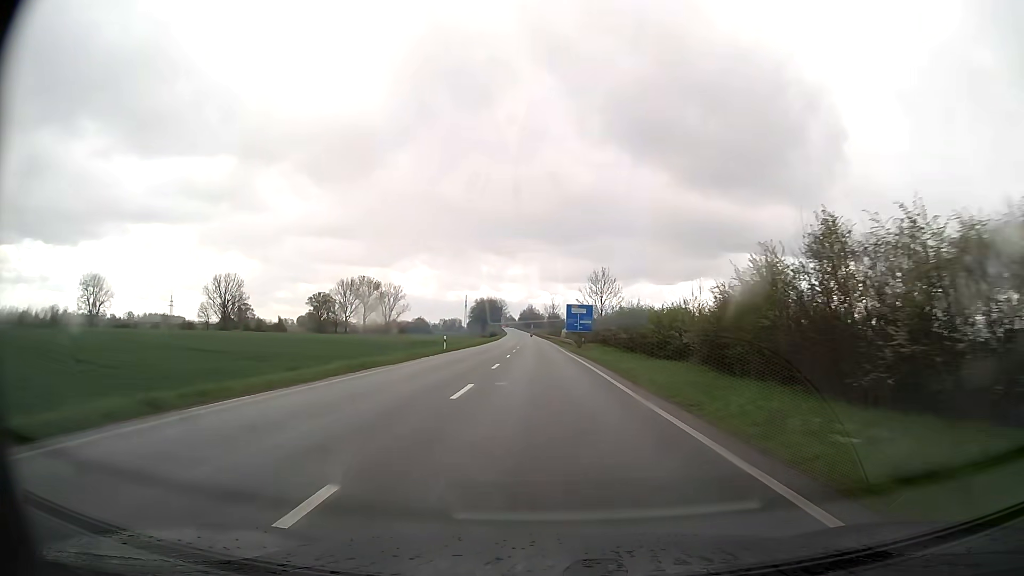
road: primary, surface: asphalt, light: Day
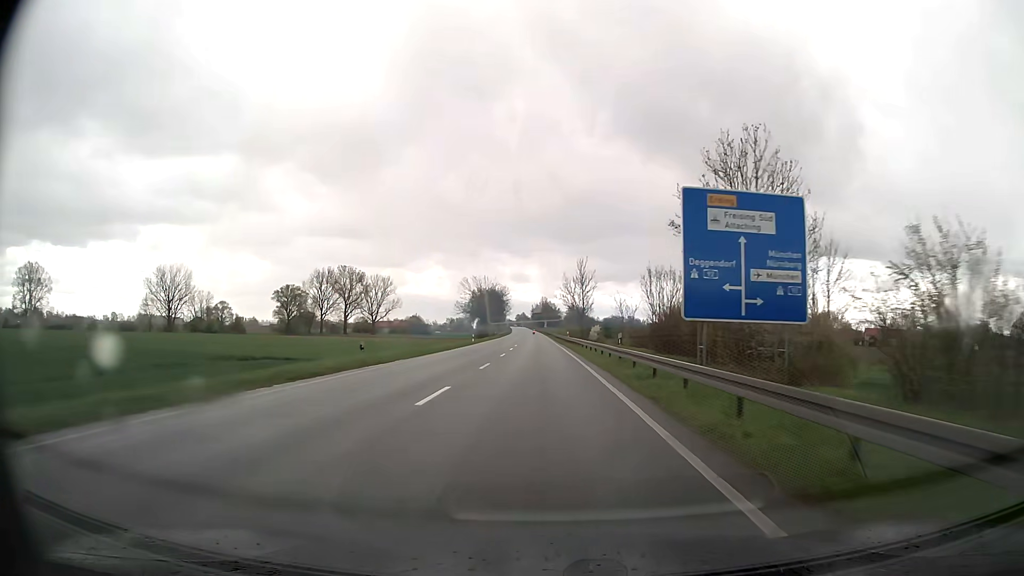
(-0.6, +74.4) m; -1°
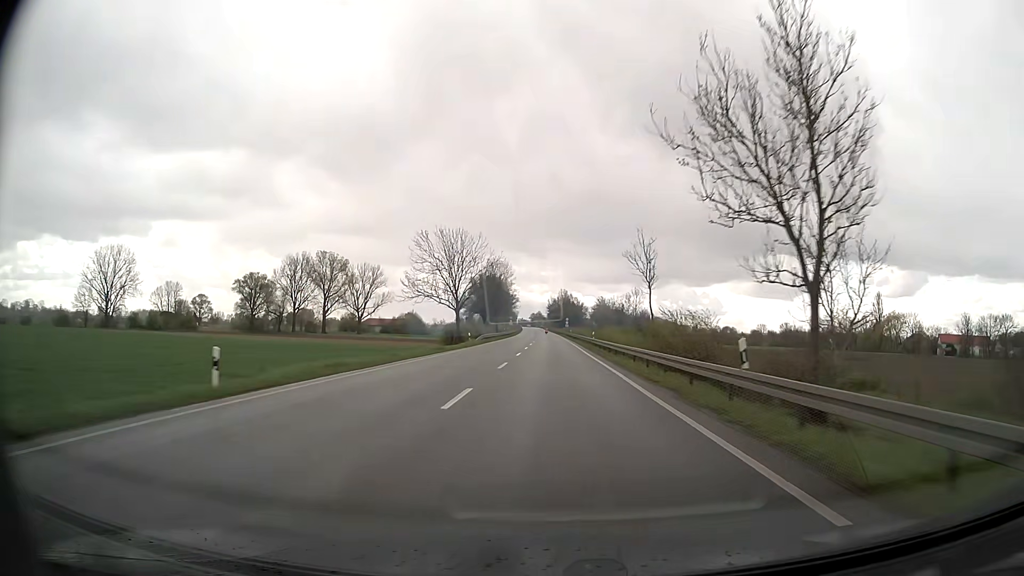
(-1.2, +61.1) m; -1°
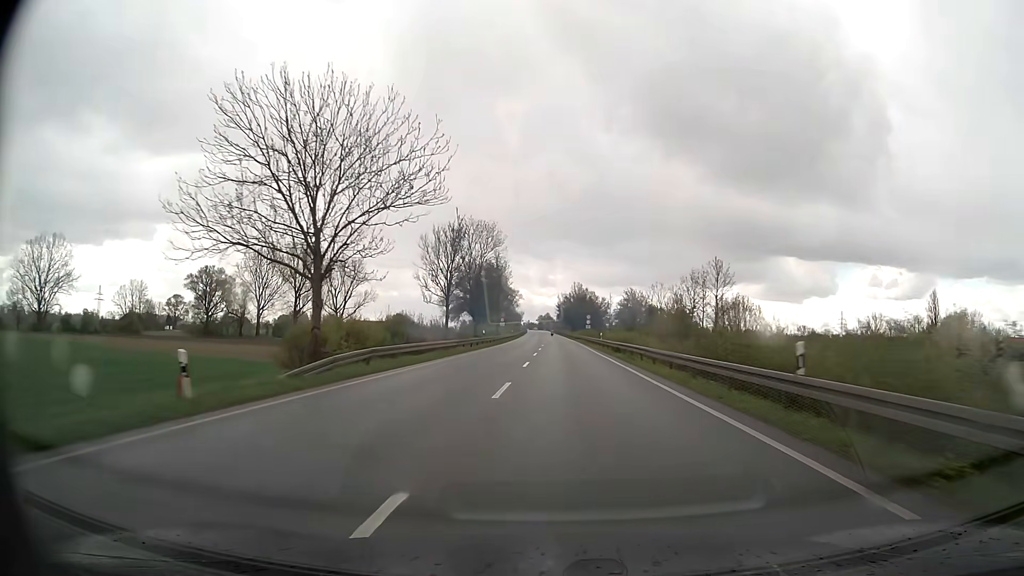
(-0.3, +45.9) m; -1°
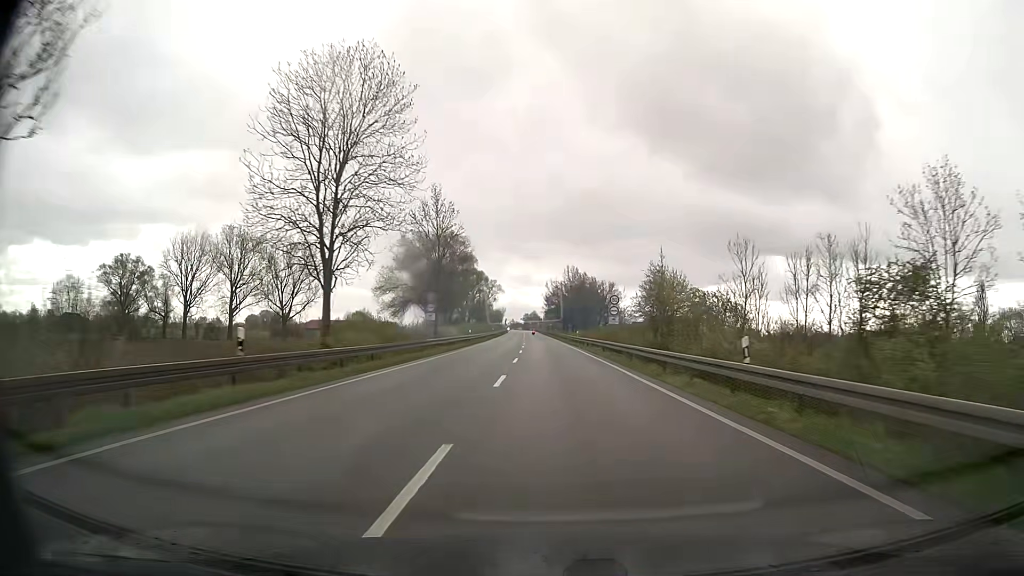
(+0.4, +45.8) m; +1°
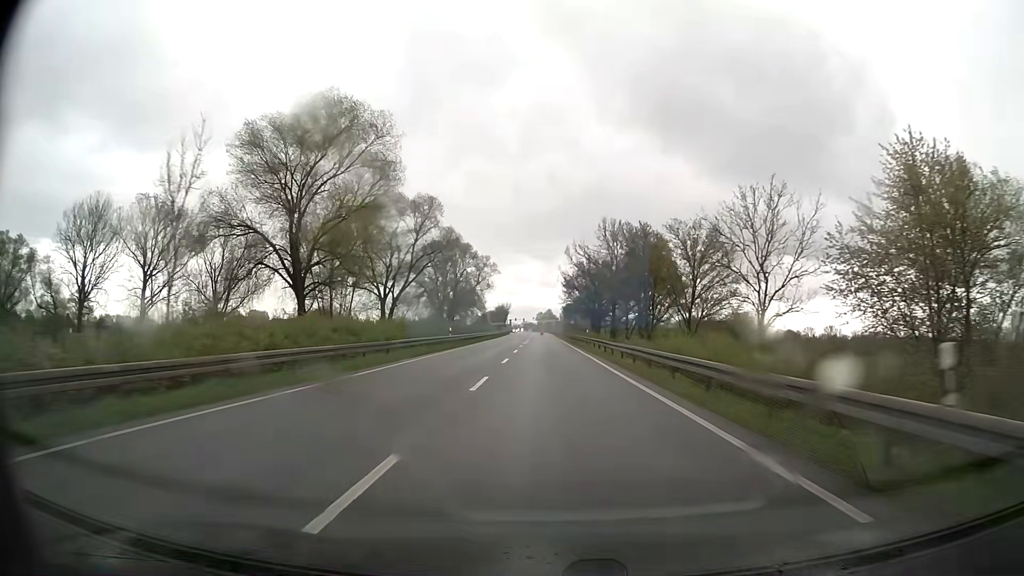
(-0.6, +59.9) m; -1°
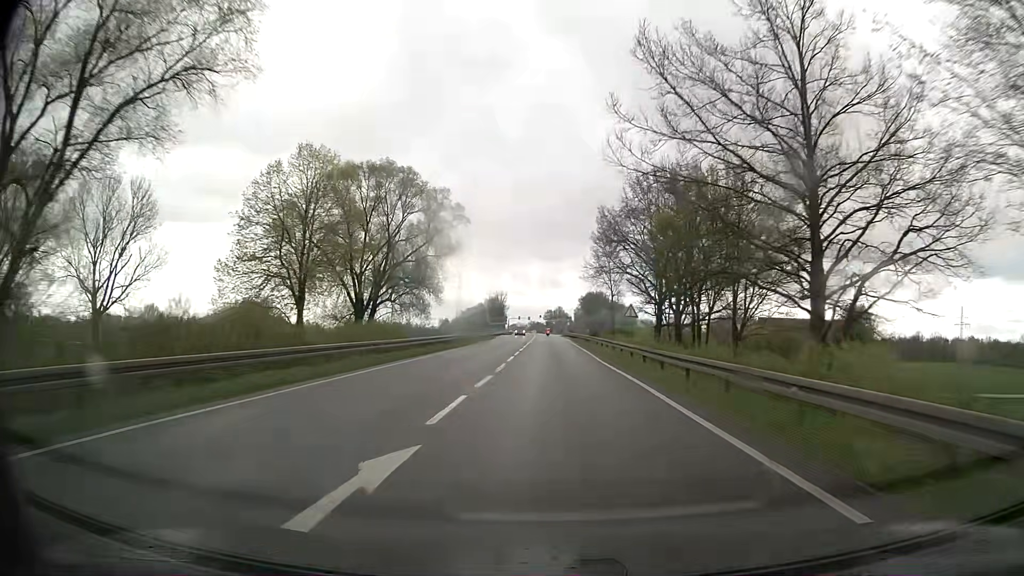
(-0.4, +57.4) m; -1°
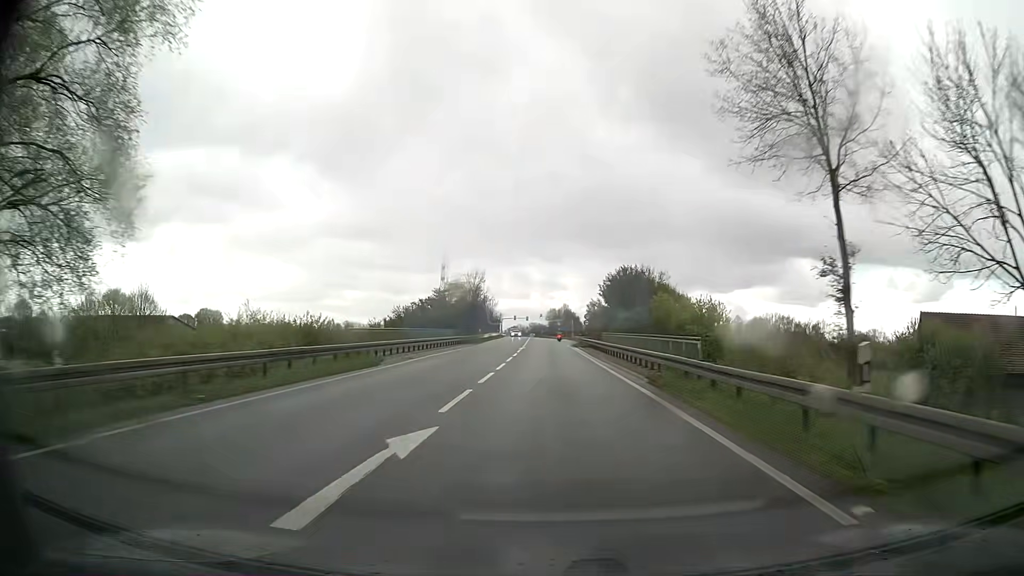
(+0.1, +52.5) m; 0°
(0, +10) (0, +20) (0, +30) (0, +40) (0, +50) (0, +60) (0, +70) (+1, +80) (+1, +90) (+2, +100) m
